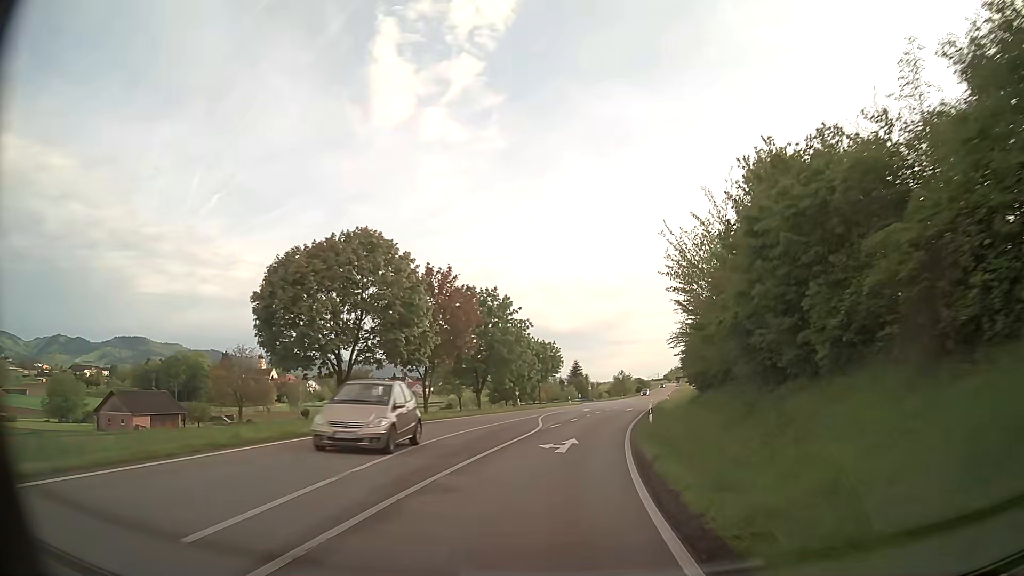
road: primary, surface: asphalt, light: Day
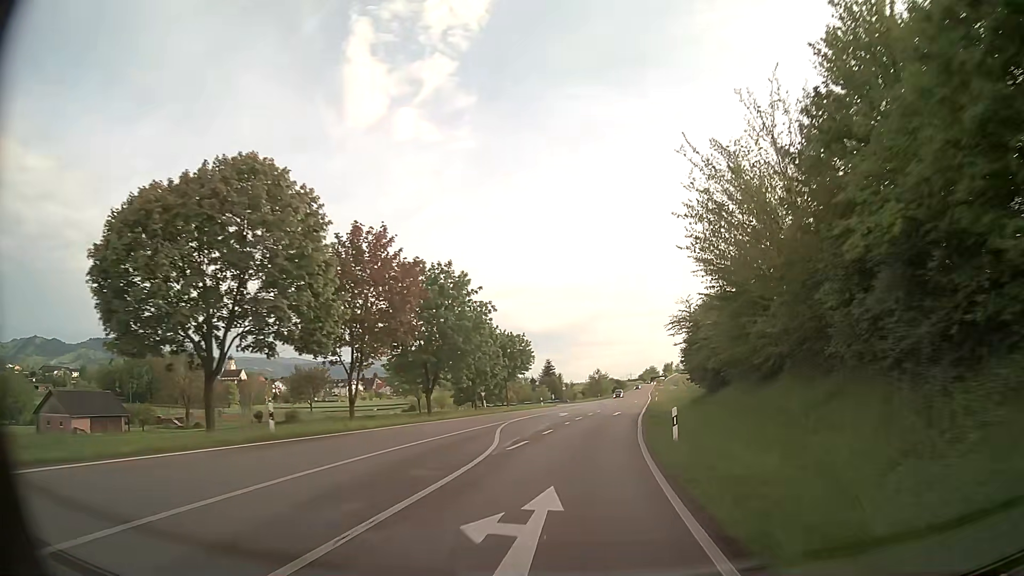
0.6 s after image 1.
(+0.2, +11.0) m; +3°
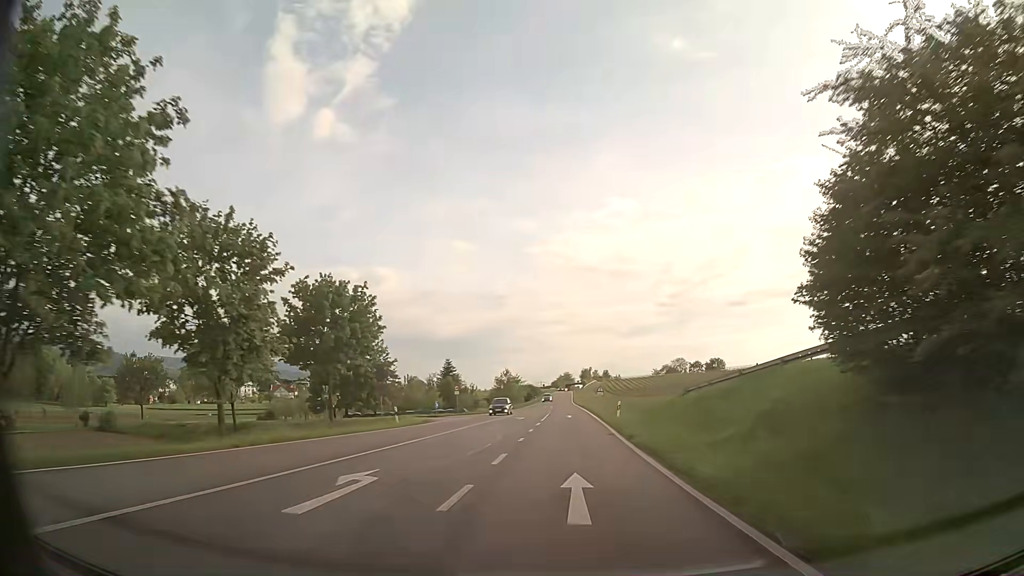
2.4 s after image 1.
(+2.0, +32.7) m; +7°
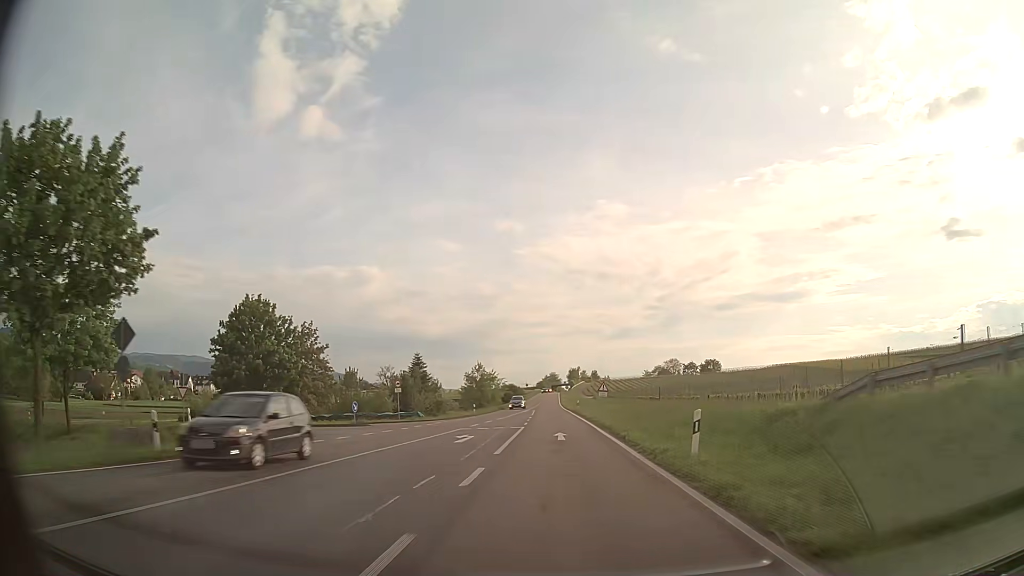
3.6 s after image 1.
(+0.4, +21.7) m; +1°
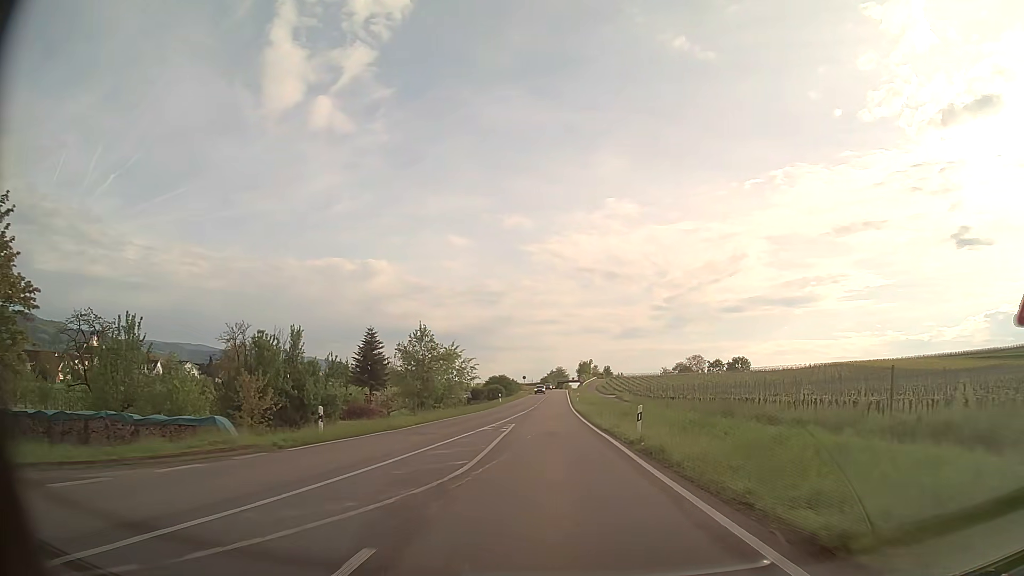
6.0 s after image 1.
(0.0, +43.1) m; 0°
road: unclassified
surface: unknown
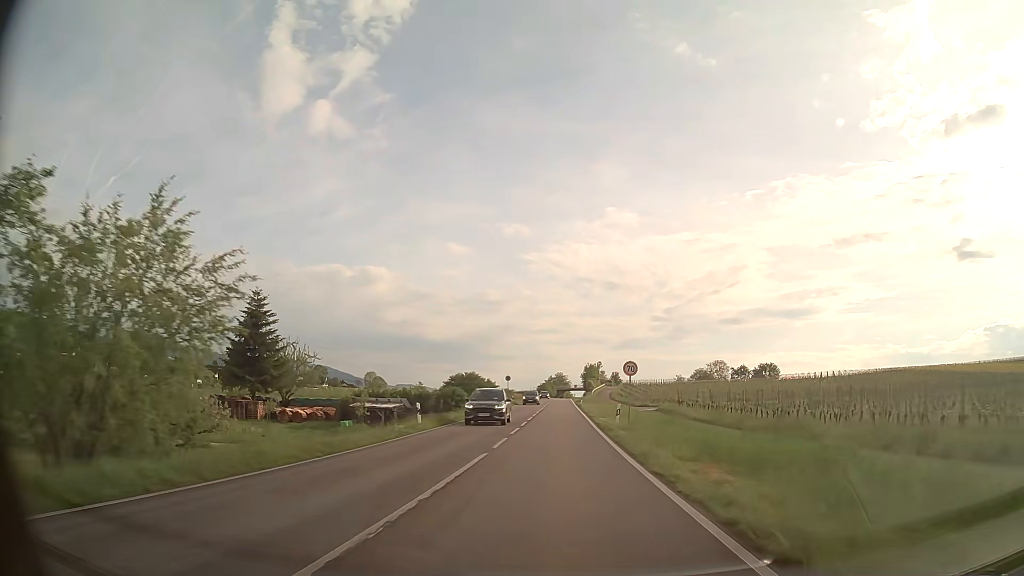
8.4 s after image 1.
(-0.2, +42.9) m; 0°
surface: asphalt
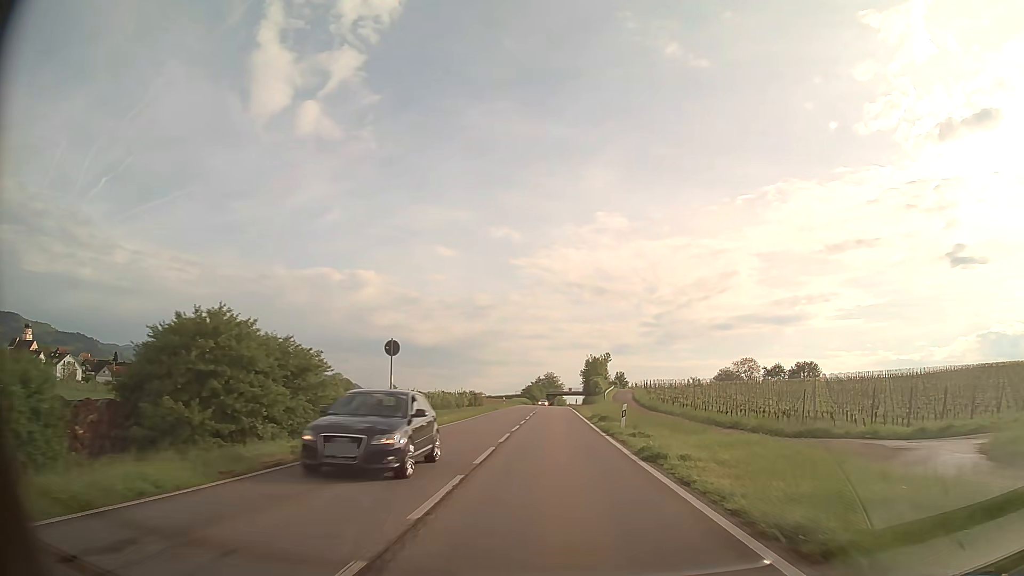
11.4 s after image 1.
(+0.5, +53.3) m; +1°
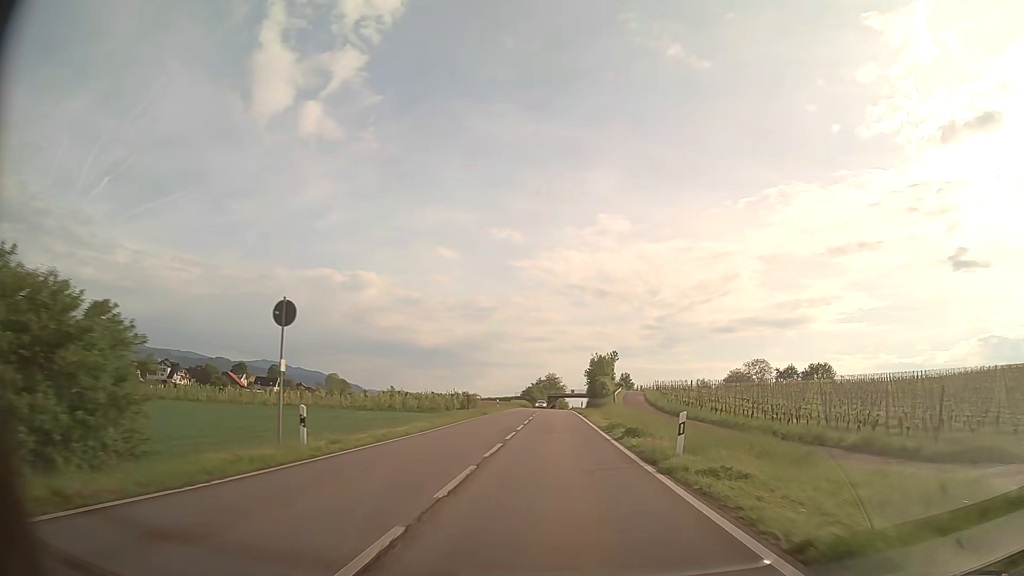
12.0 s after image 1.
(0.0, +10.7) m; 0°
(0, +10) (0, +20) (0, +30) (0, +40) (0, +50) (0, +60) (0, +70) (0, +80) (0, +90) (+1, +100) m
